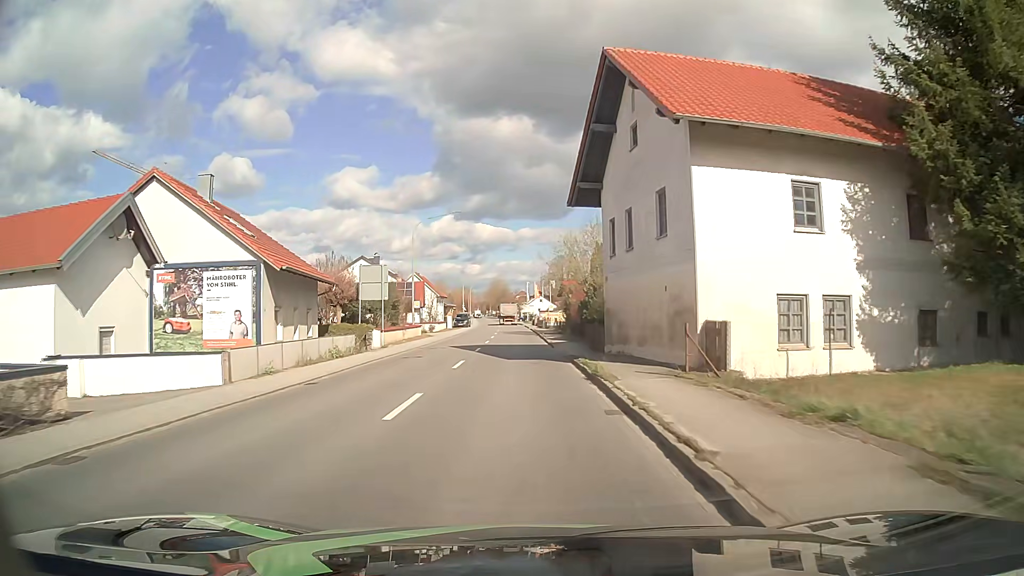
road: primary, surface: asphalt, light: Day
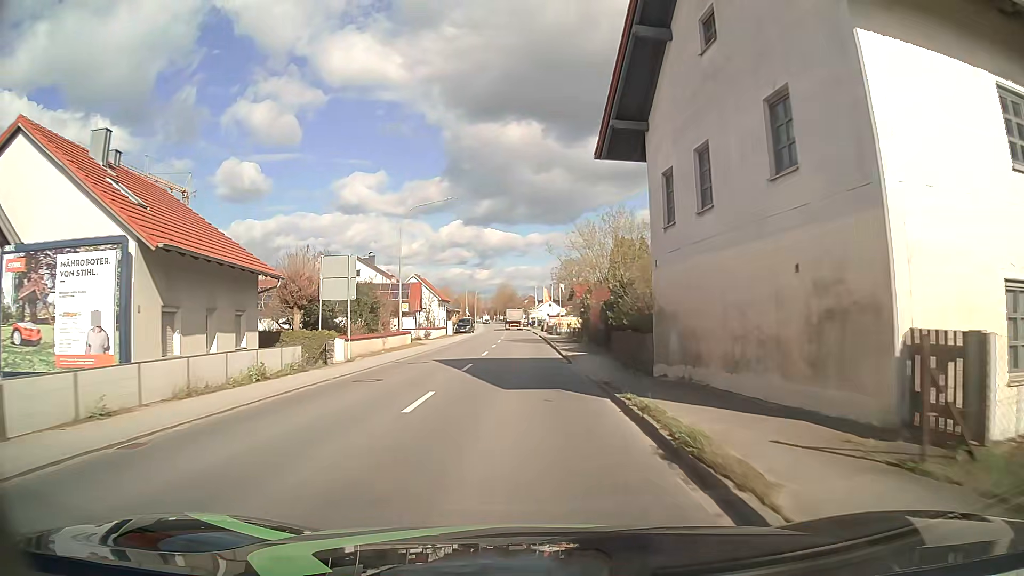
(-0.1, +7.9) m; -1°
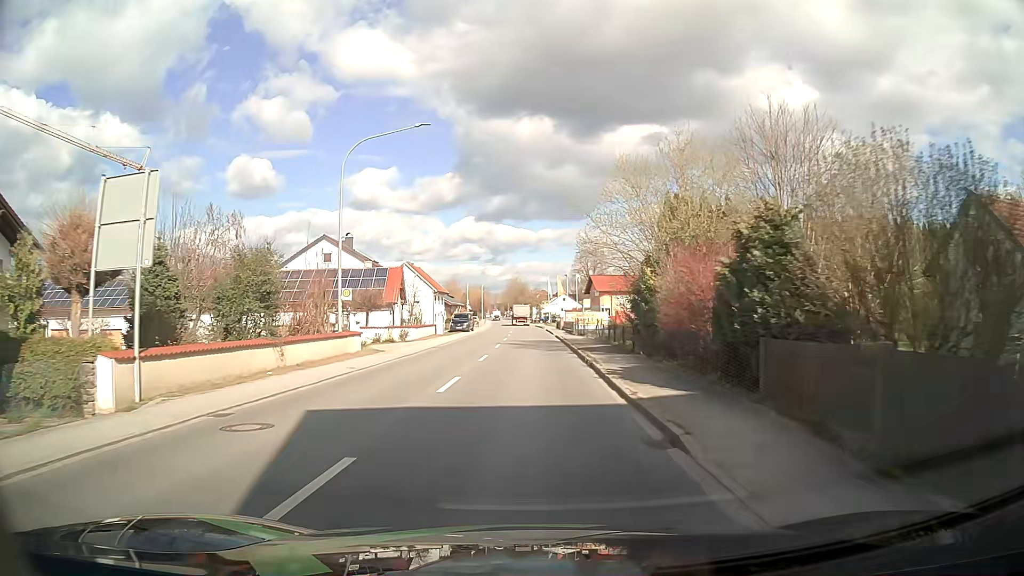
(-0.2, +15.7) m; -1°
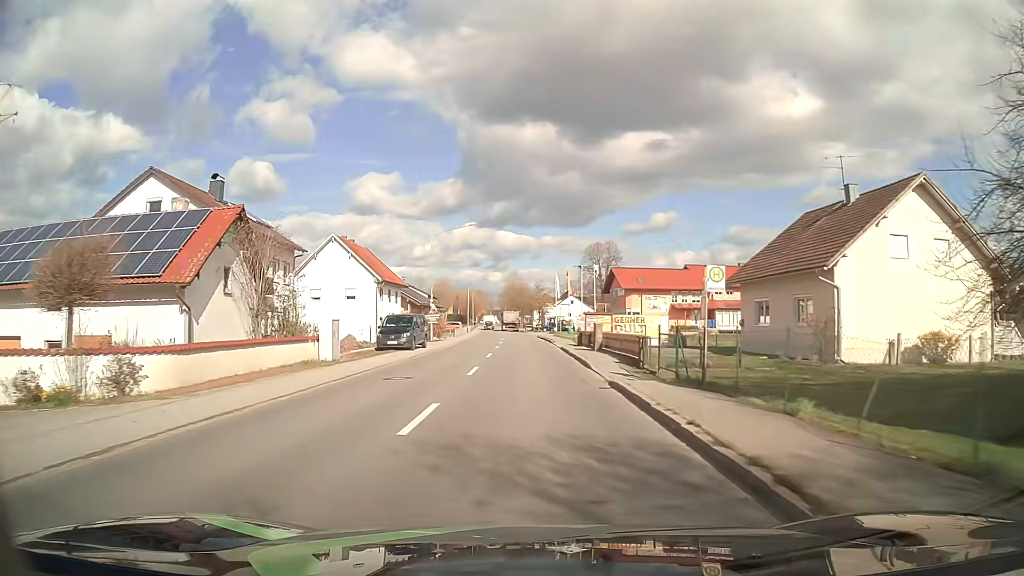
(-0.2, +31.6) m; 0°
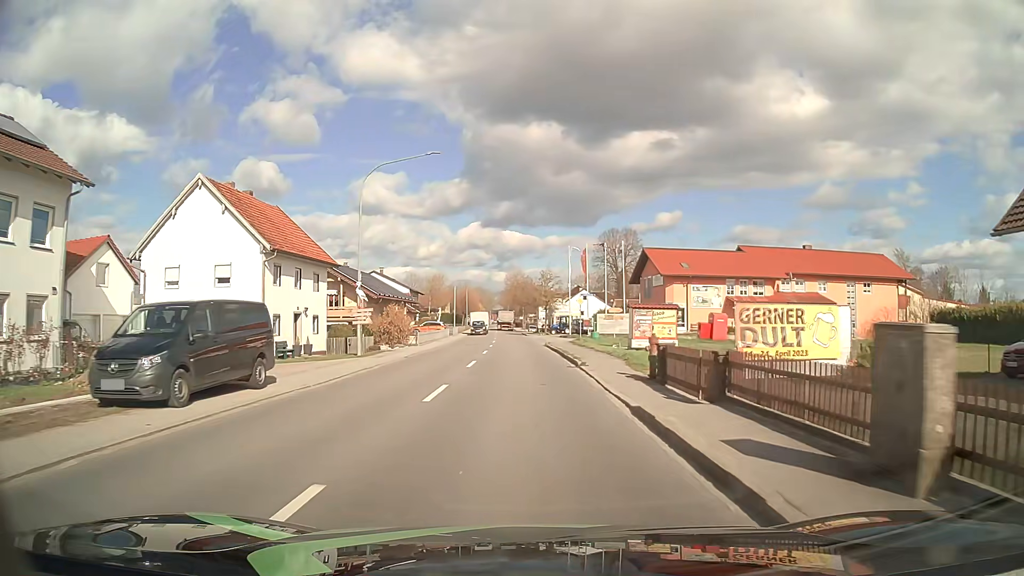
(+0.2, +23.7) m; 0°
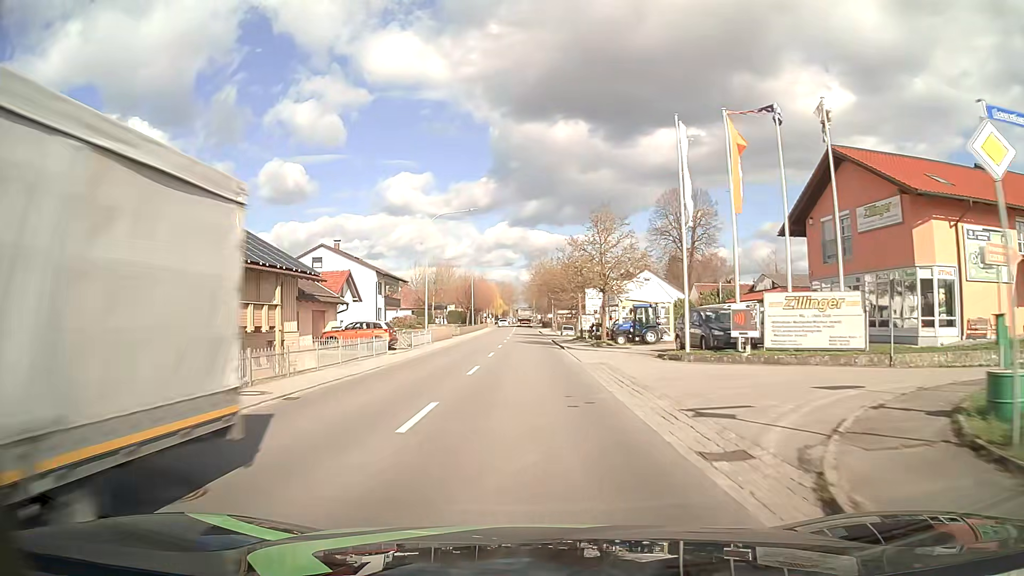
(-0.6, +39.6) m; -2°
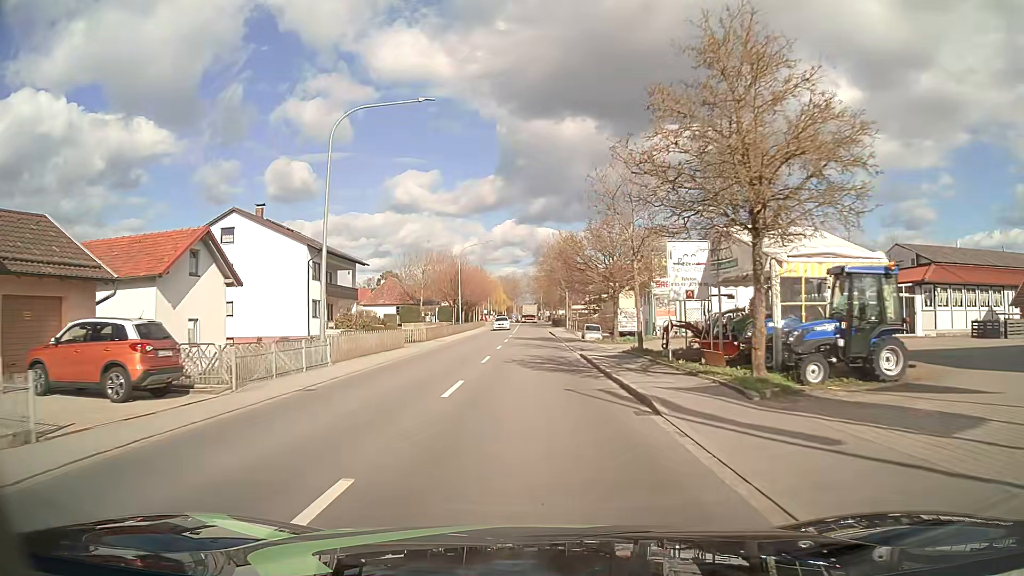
(-0.1, +23.7) m; -1°
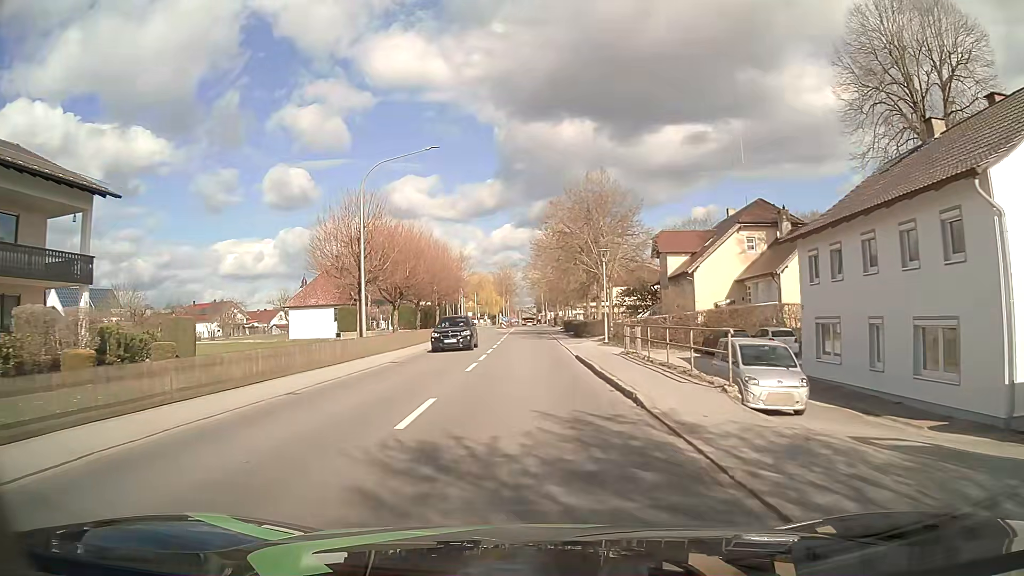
(0.0, +39.5) m; 0°
(0, +10) (0, +20) (0, +30) (0, +40) (0, +50) (0, +60) (0, +70) (0, +80) (0, +90) (0, +100) m
